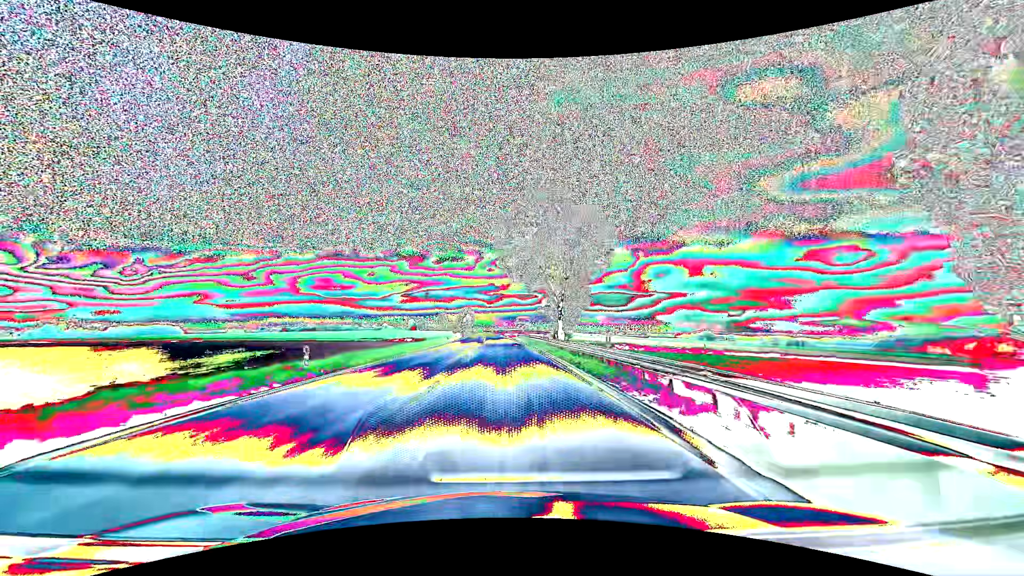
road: primary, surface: asphalt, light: Day
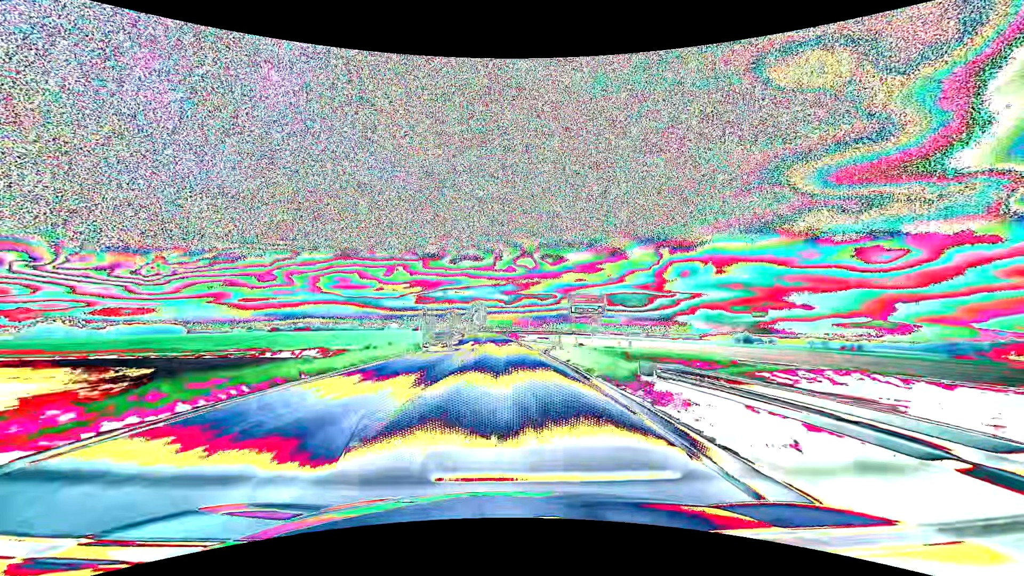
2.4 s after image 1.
(-1.3, +63.3) m; -2°
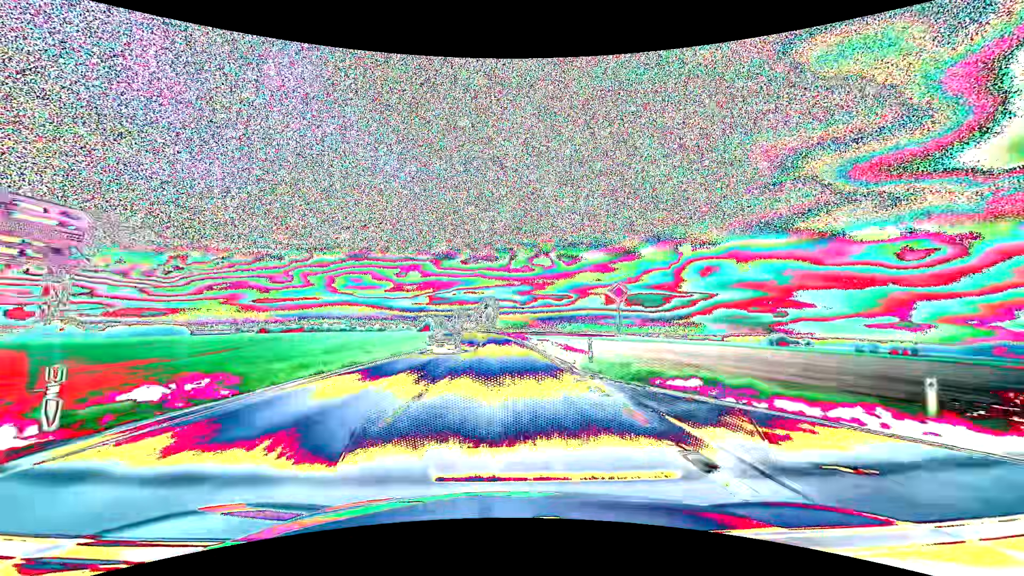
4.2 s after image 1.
(-0.6, +47.5) m; -2°
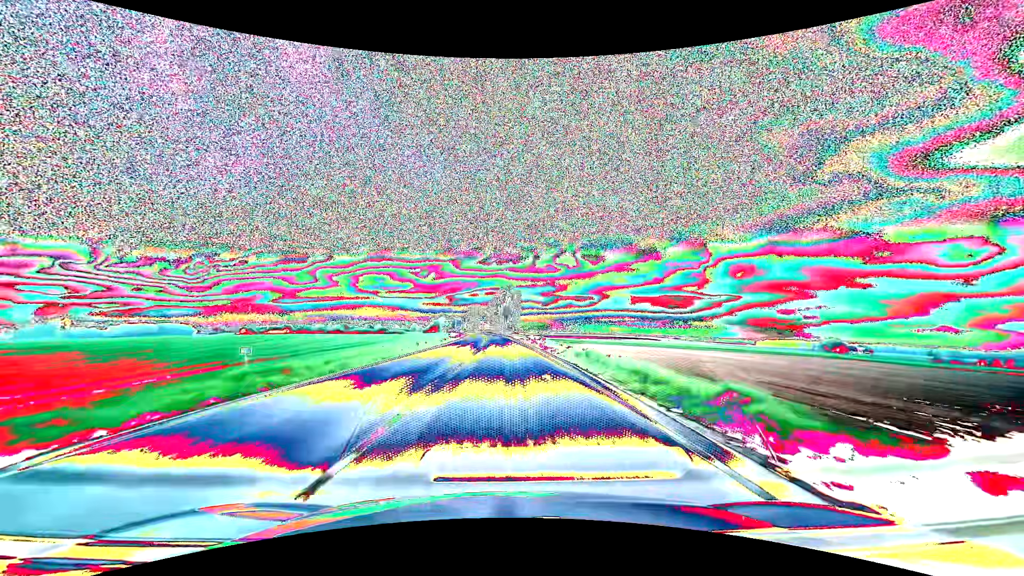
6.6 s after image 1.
(-1.4, +63.3) m; -2°
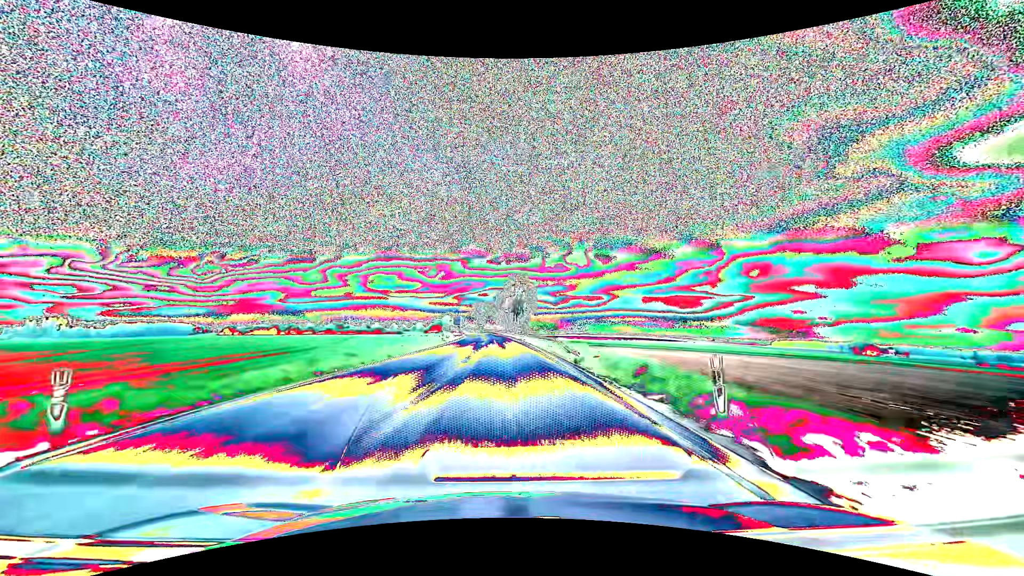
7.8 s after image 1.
(-0.3, +31.6) m; -1°
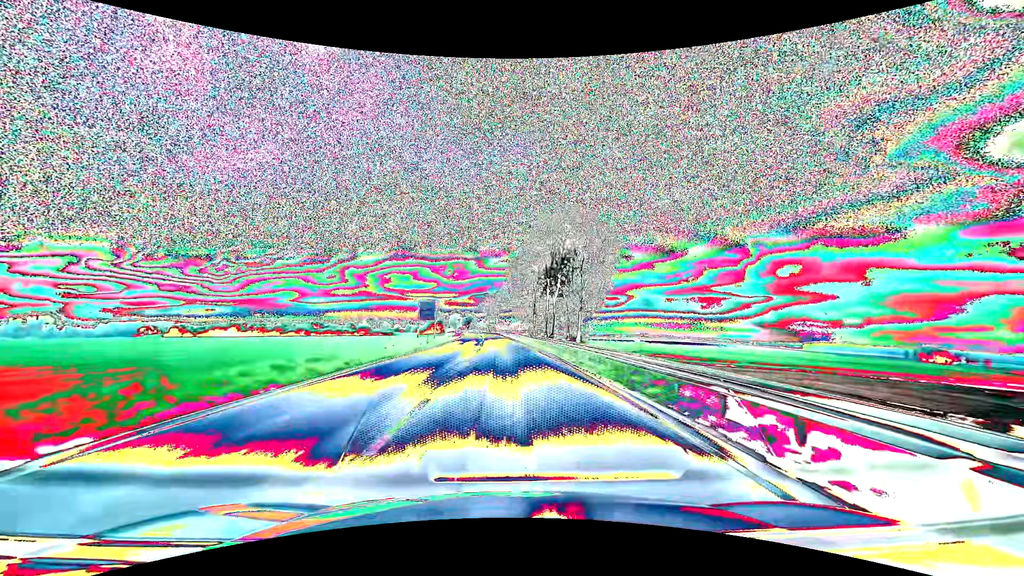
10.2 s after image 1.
(-1.2, +63.2) m; -2°
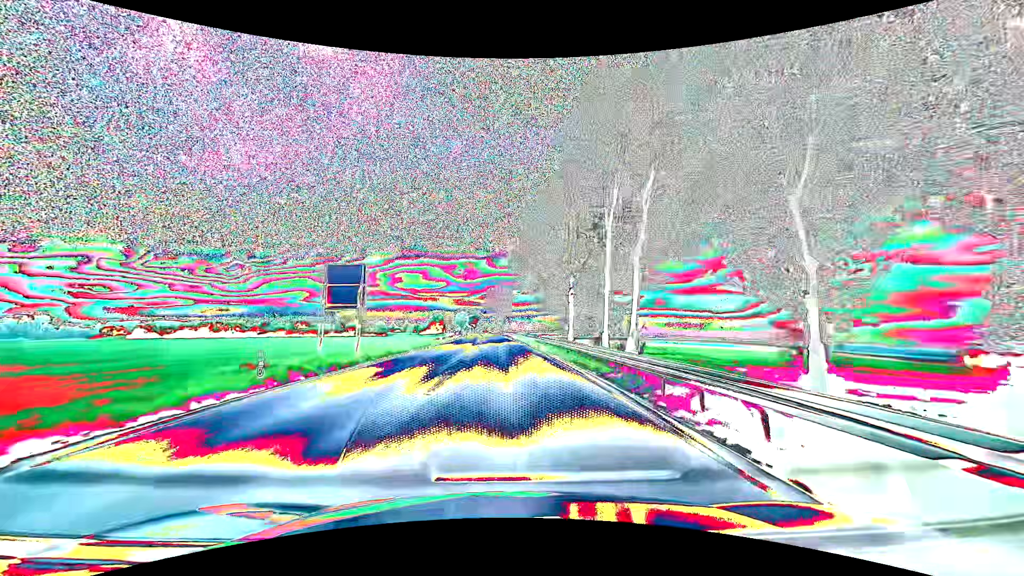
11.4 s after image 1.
(-0.3, +31.6) m; -1°
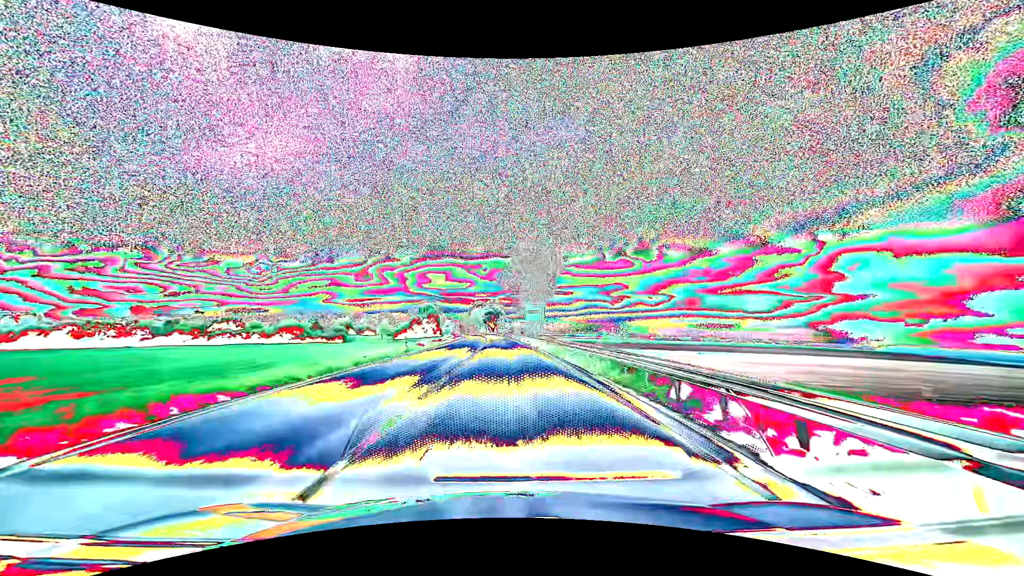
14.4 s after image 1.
(-2.2, +78.9) m; -3°
(0, +10) (0, +20) (0, +30) (-1, +40) (-1, +50) (-1, +60) (-2, +70) (-2, +80) (-3, +90) (-3, +100) m
